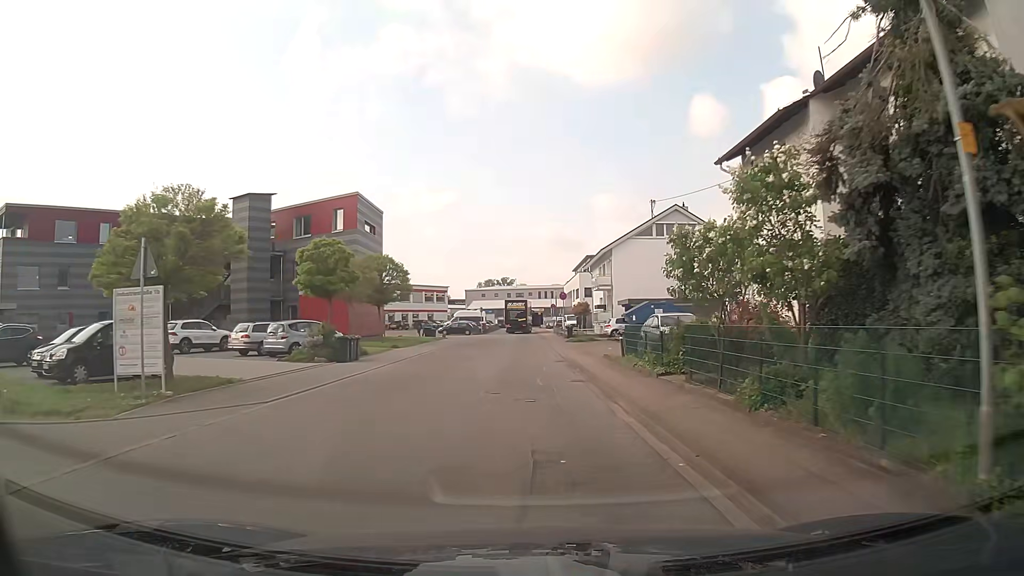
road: unclassified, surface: asphalt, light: Day
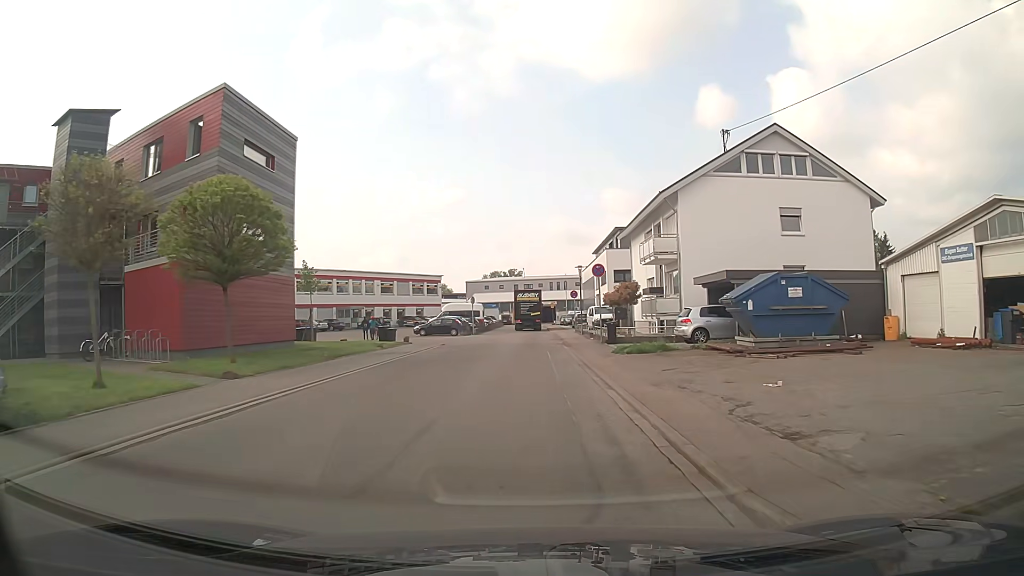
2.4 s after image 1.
(-0.2, +21.5) m; -1°
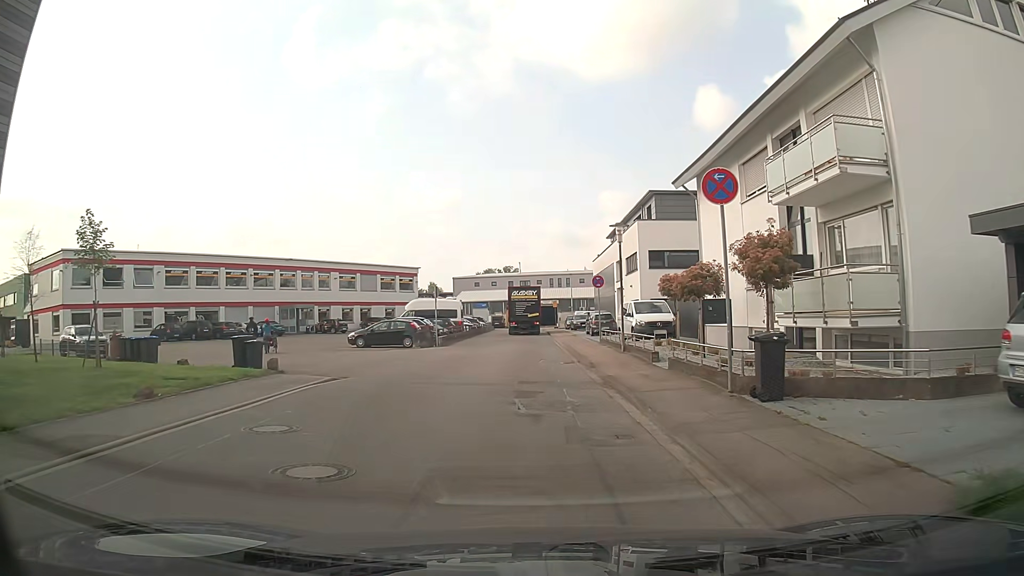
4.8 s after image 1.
(-0.2, +19.4) m; 0°
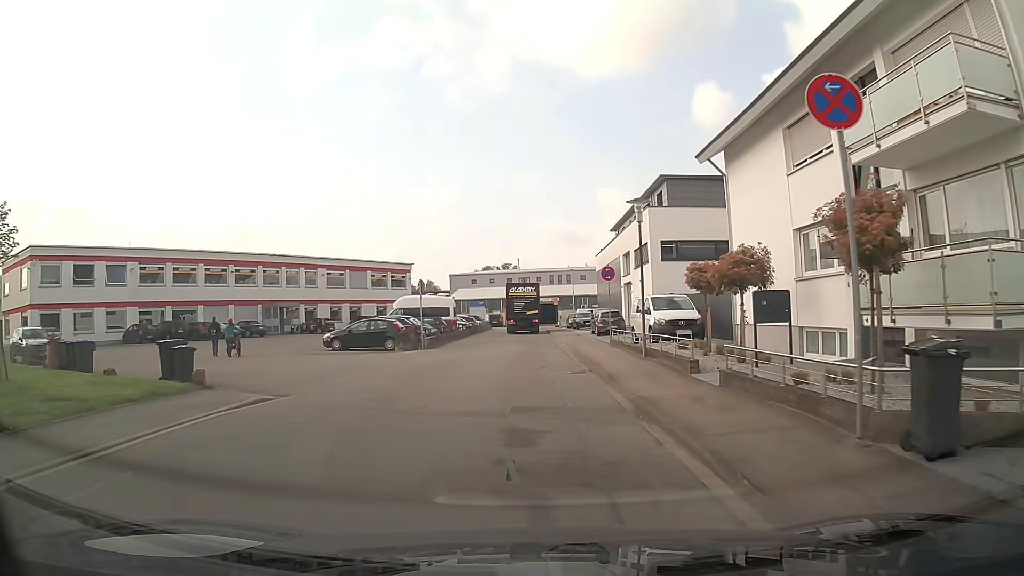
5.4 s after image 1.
(0.0, +4.3) m; 0°
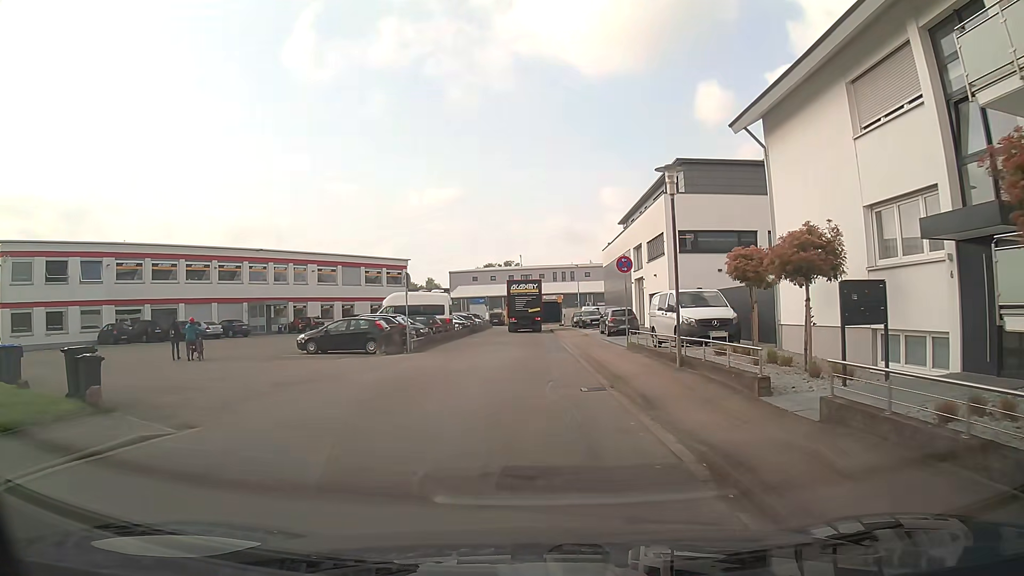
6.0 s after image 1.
(0.0, +3.9) m; 0°
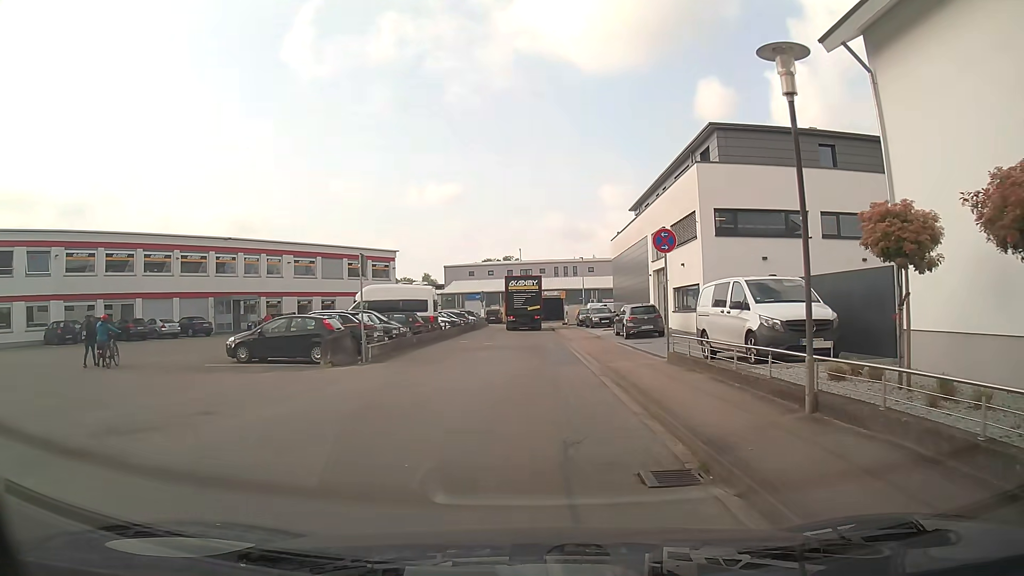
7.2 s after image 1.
(0.0, +6.7) m; 0°
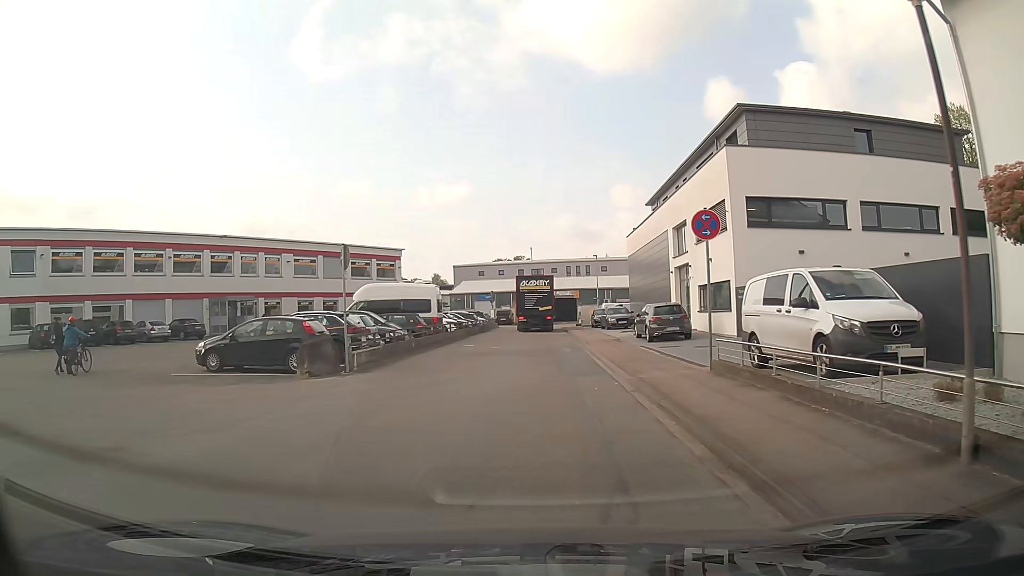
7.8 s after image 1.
(0.0, +2.8) m; -1°
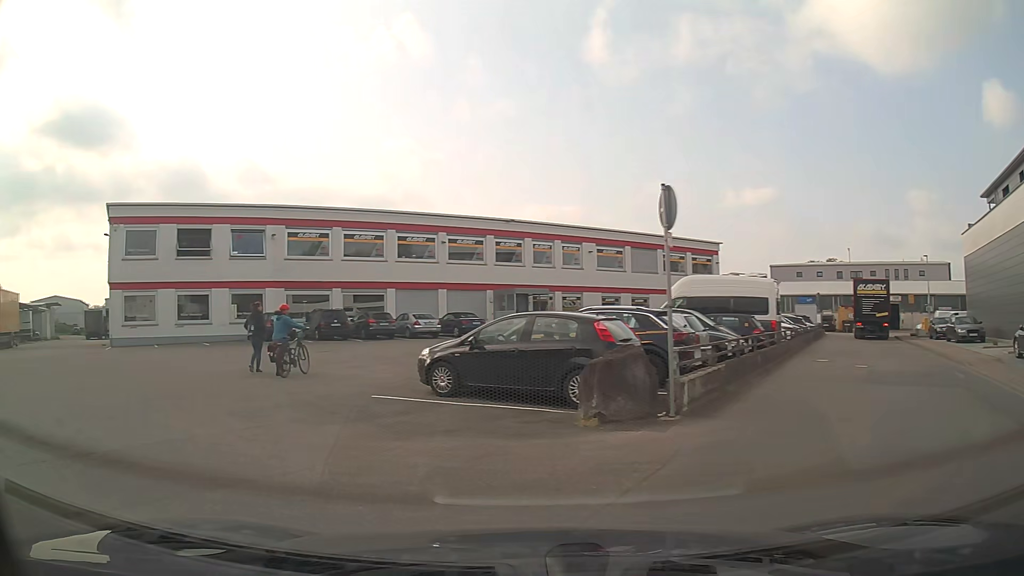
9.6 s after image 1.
(-1.3, +7.1) m; -26°
